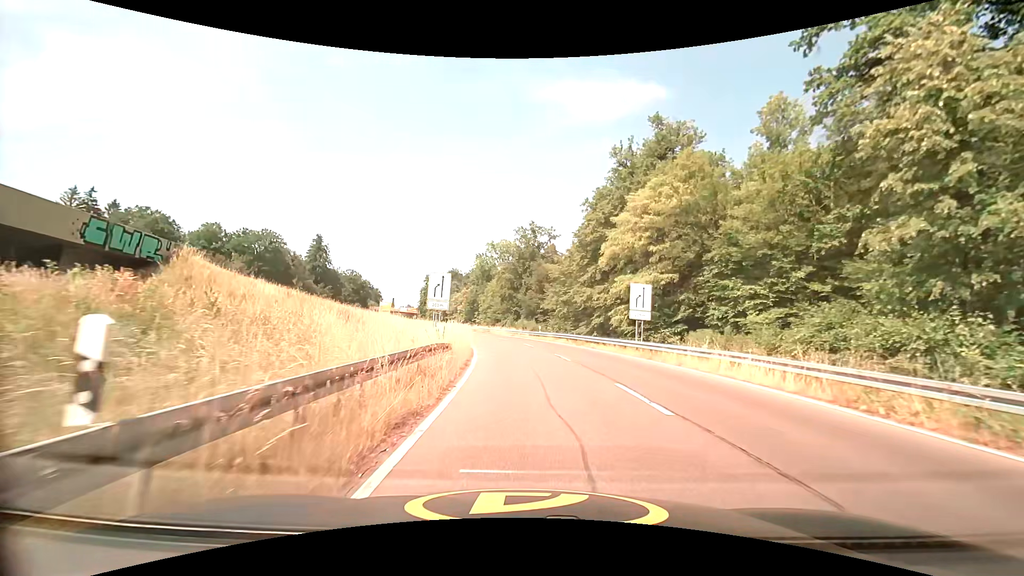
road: trunk_link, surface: asphalt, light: Day
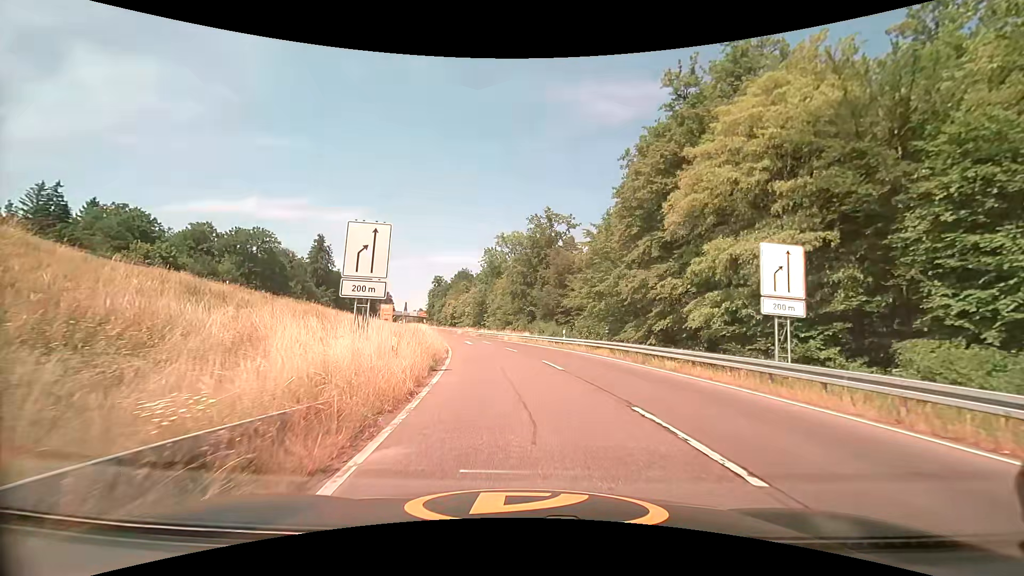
(0.0, +15.1) m; -1°
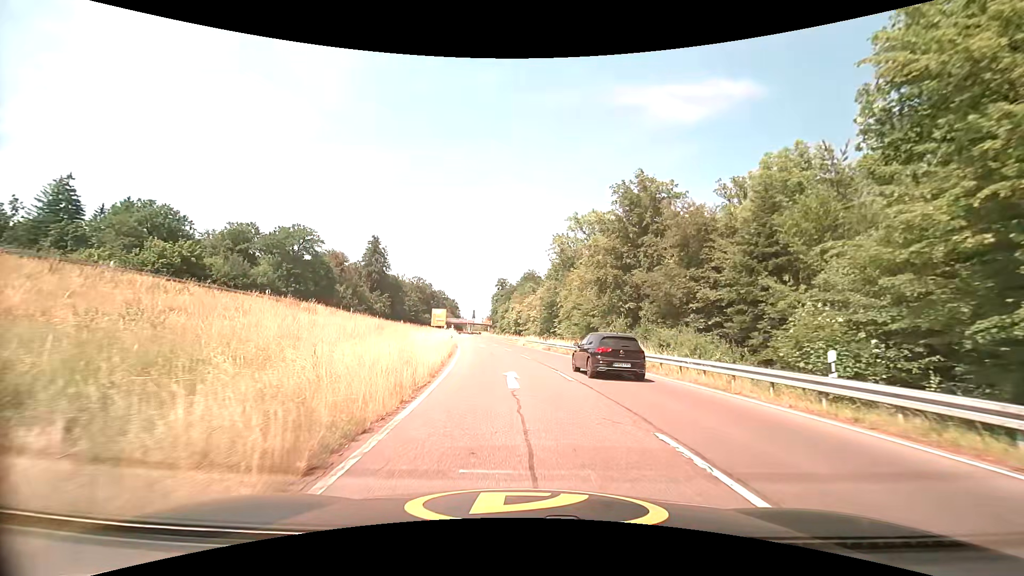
(-1.8, +25.4) m; -8°
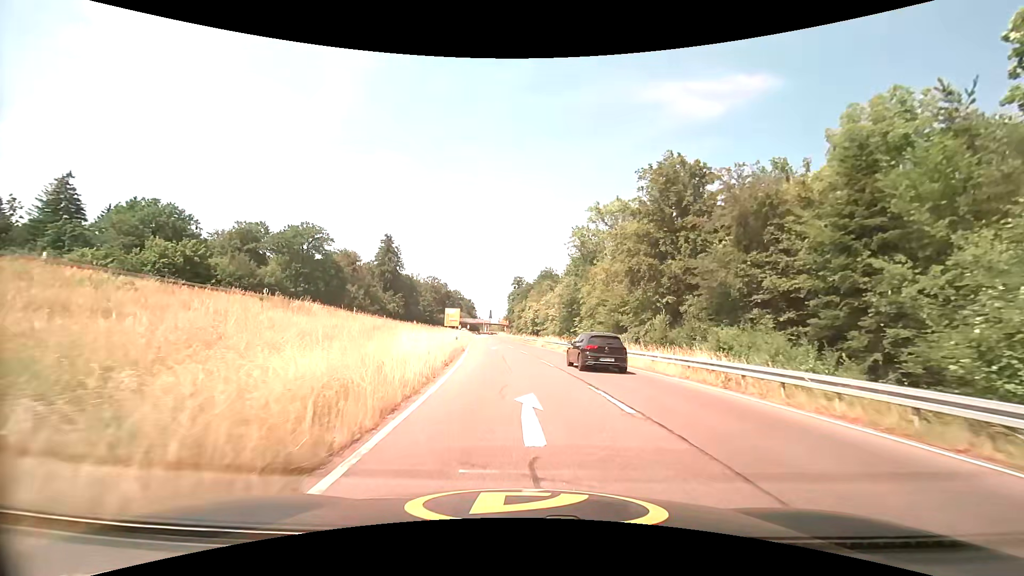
(-0.1, +6.1) m; -2°
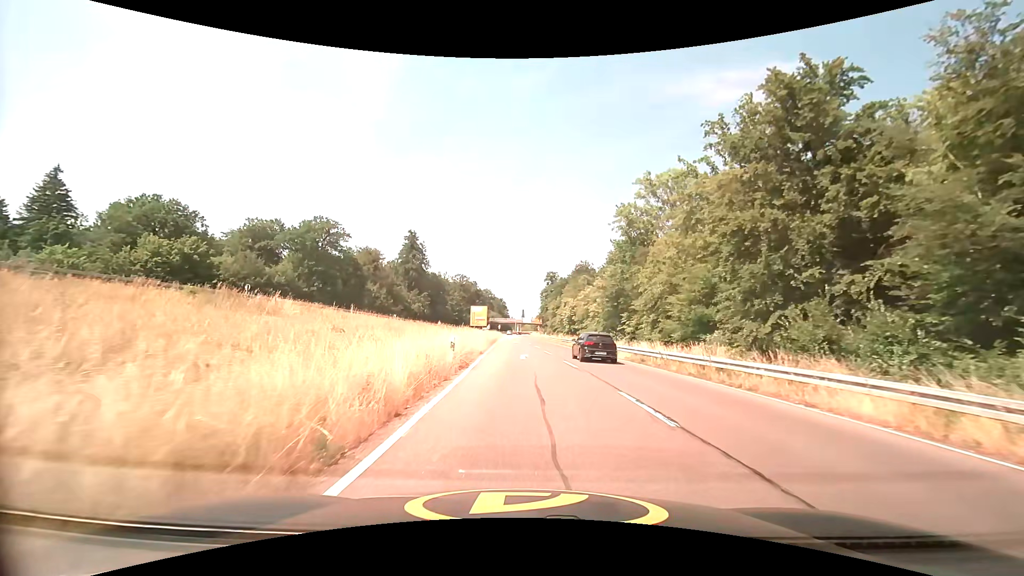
(-0.5, +13.1) m; -4°
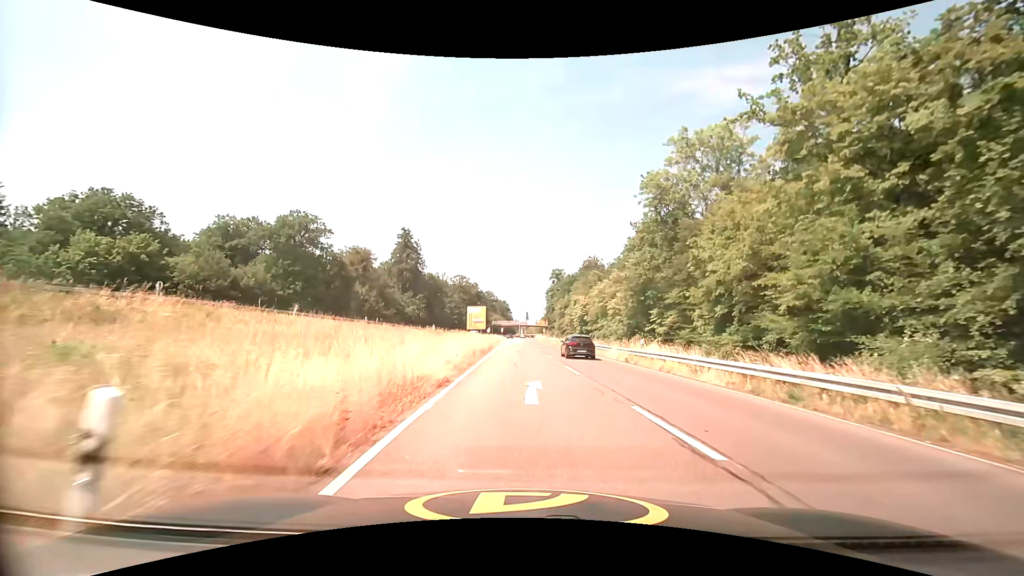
(-0.1, +13.8) m; -1°
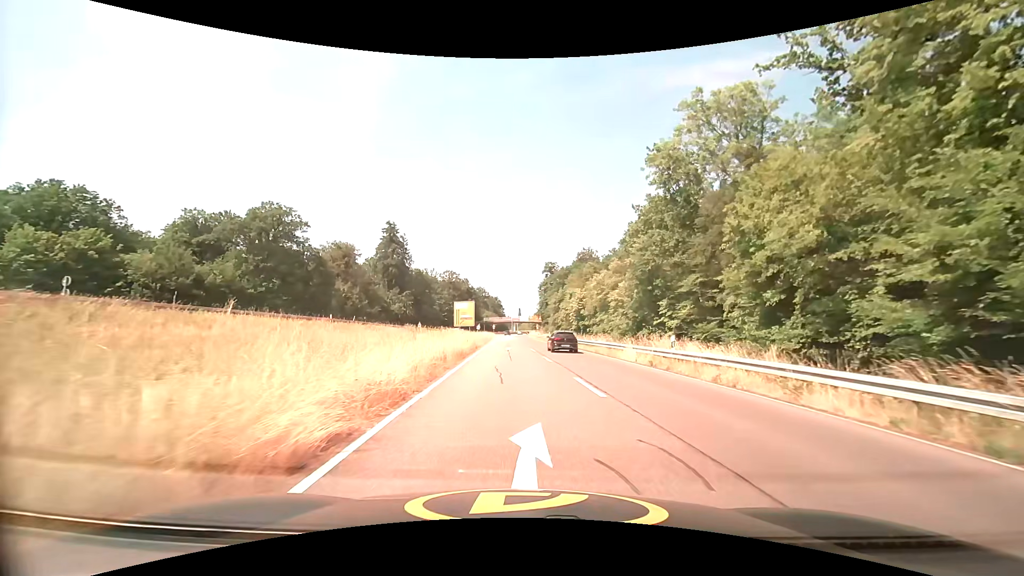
(+0.1, +7.2) m; +1°
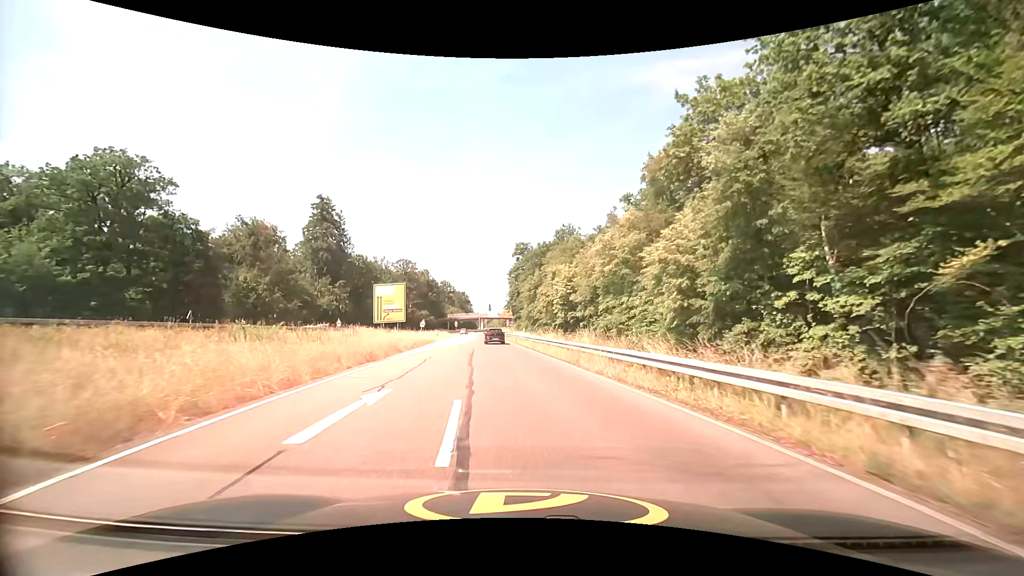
(+1.0, +29.7) m; +3°
(0, +10) (-1, +20) (-1, +30) (-2, +40) (-3, +50) (-4, +60) (-5, +70) (-6, +80) (-7, +90) (-7, +100) m
